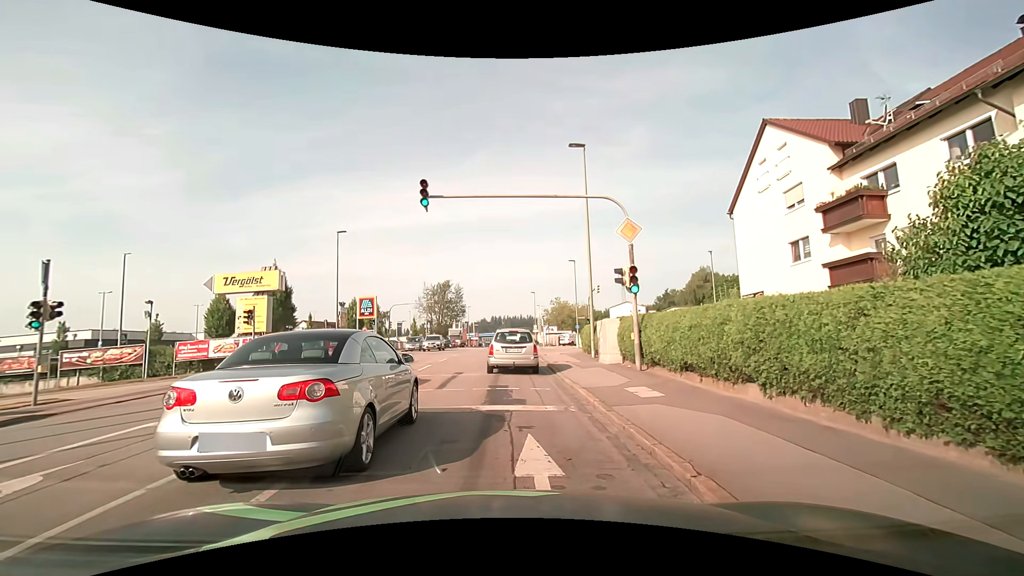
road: tertiary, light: Day
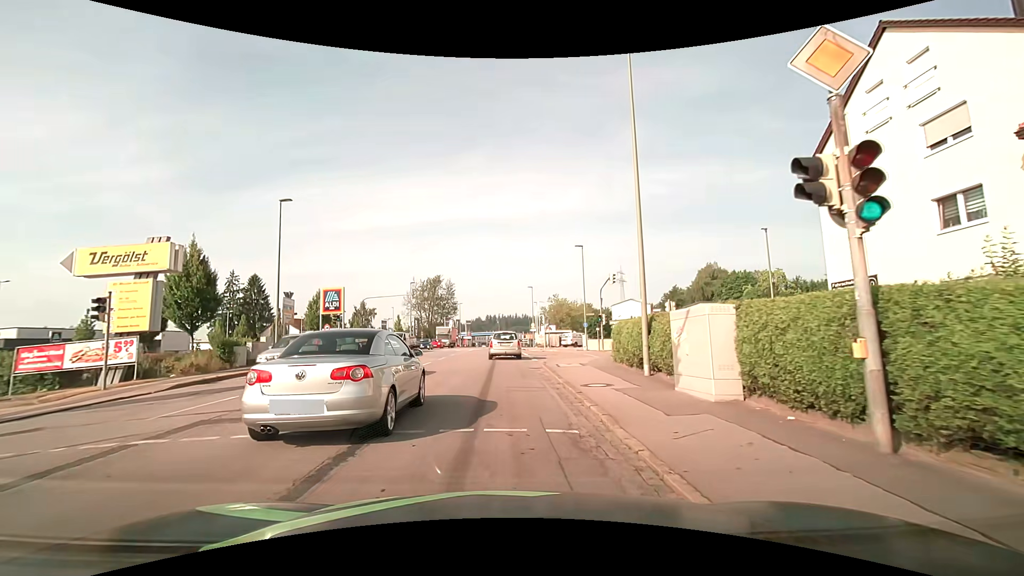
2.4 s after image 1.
(+0.1, +10.0) m; 0°
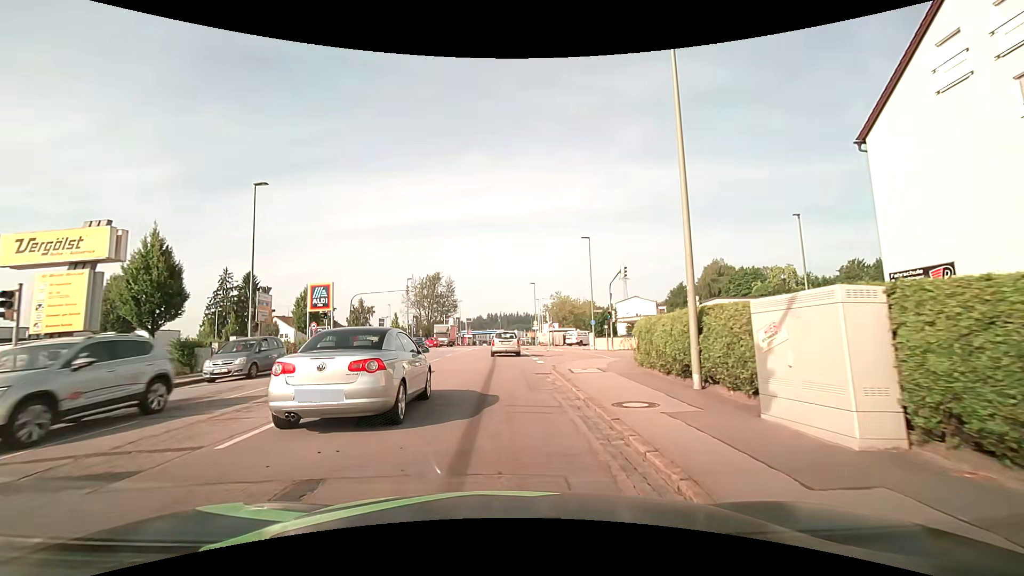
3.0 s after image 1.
(0.0, +3.5) m; 0°
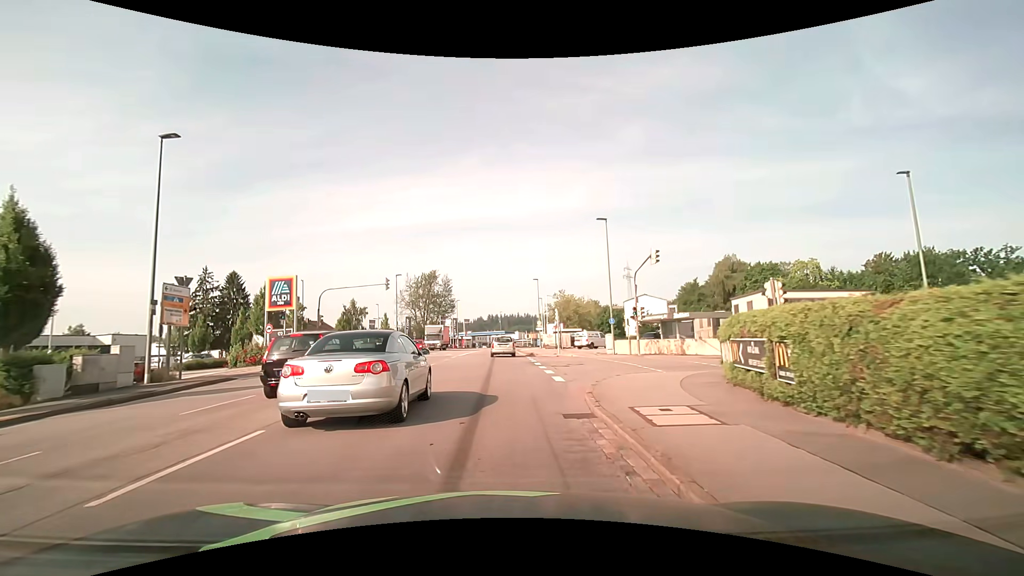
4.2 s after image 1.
(+0.1, +7.9) m; +1°
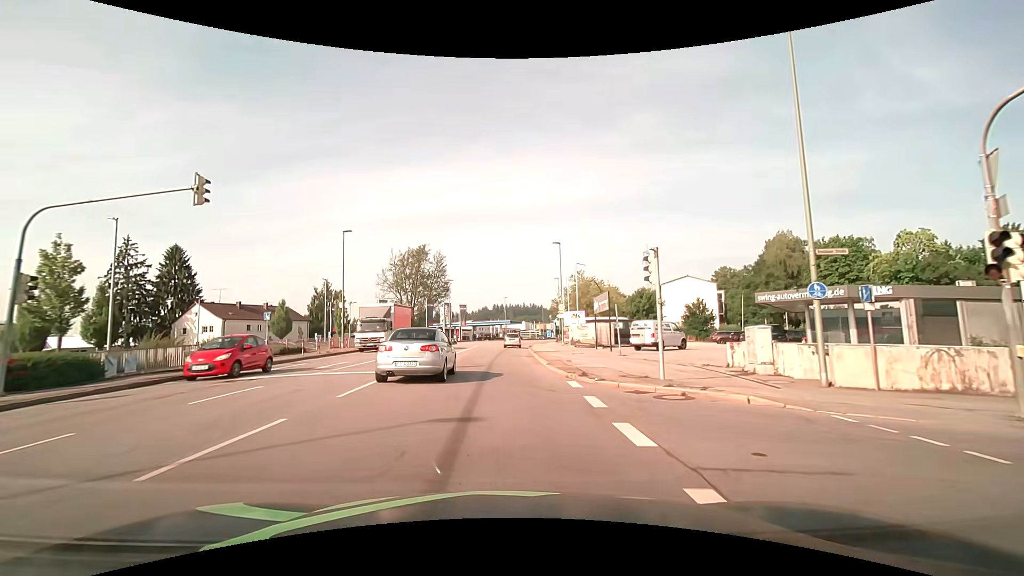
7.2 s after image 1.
(-0.3, +23.8) m; -1°
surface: asphalt
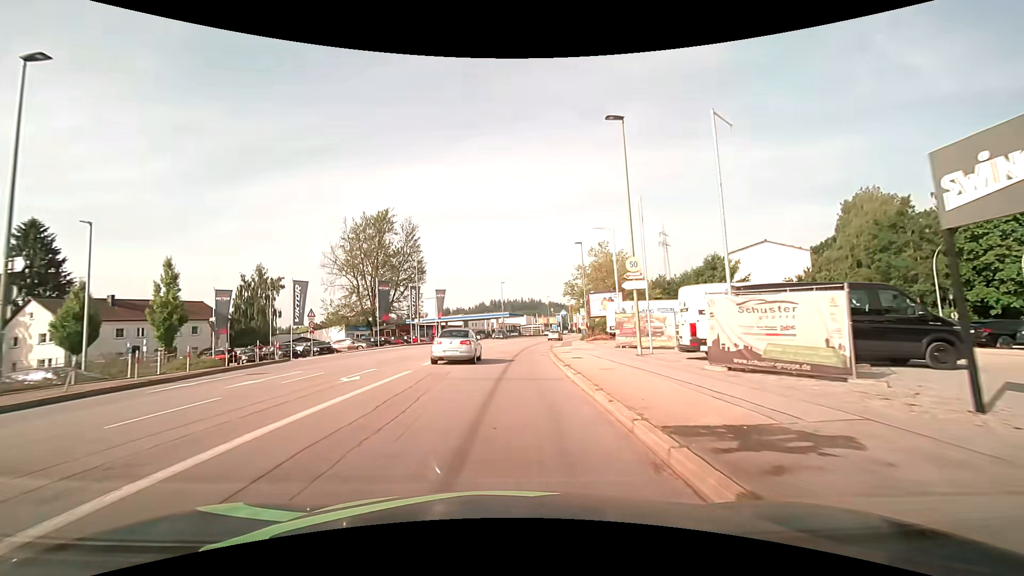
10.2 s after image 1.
(0.0, +28.6) m; 0°
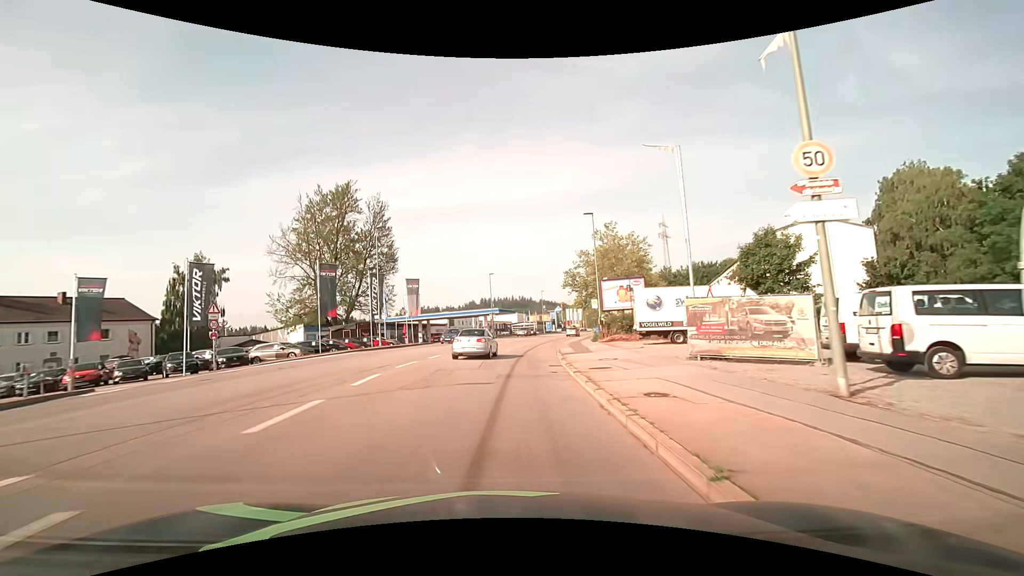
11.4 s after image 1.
(+0.1, +12.9) m; +1°
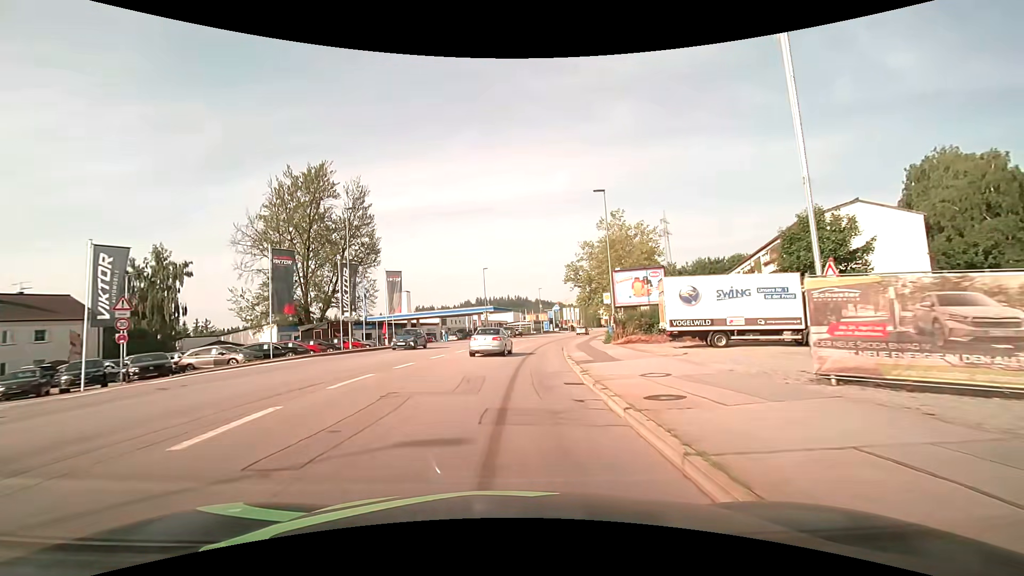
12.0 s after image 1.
(0.0, +6.7) m; +1°
(0, +10) (+1, +20) (+1, +30) (+2, +40) (+4, +50) (+6, +60) (+8, +69) (+11, +79) (+13, +89) (+16, +98) m
